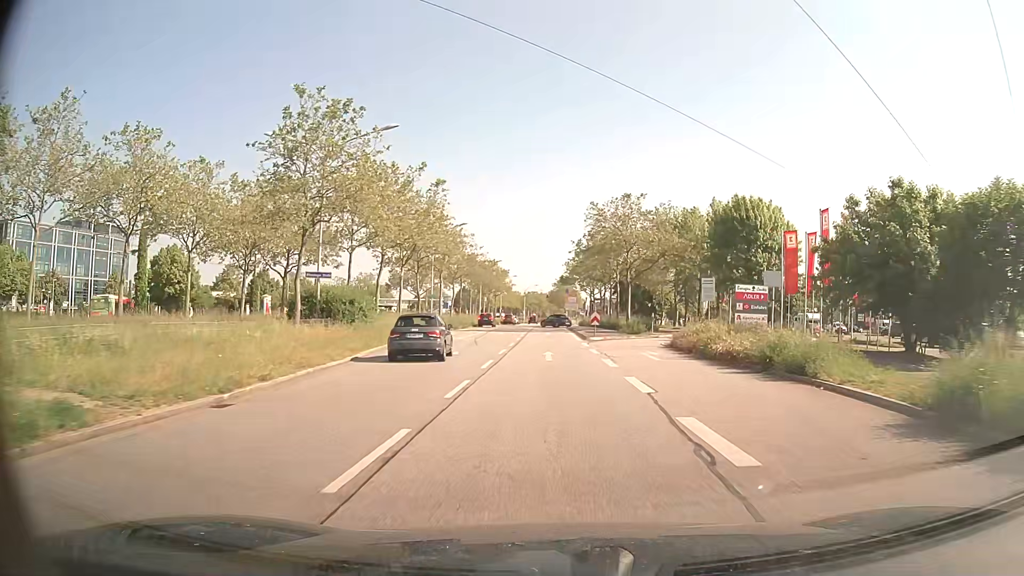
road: primary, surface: asphalt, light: Day
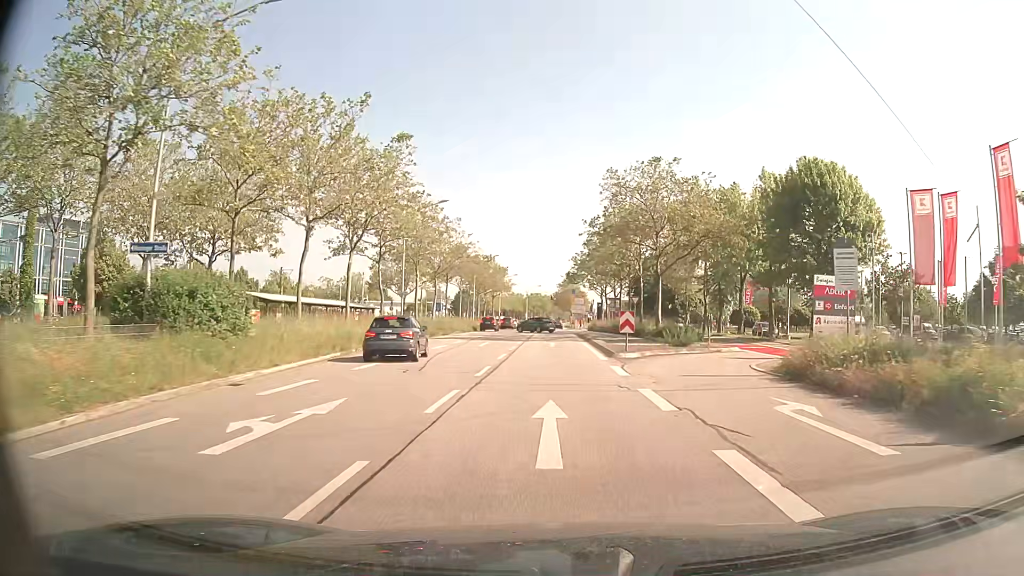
(-0.2, +14.2) m; -1°
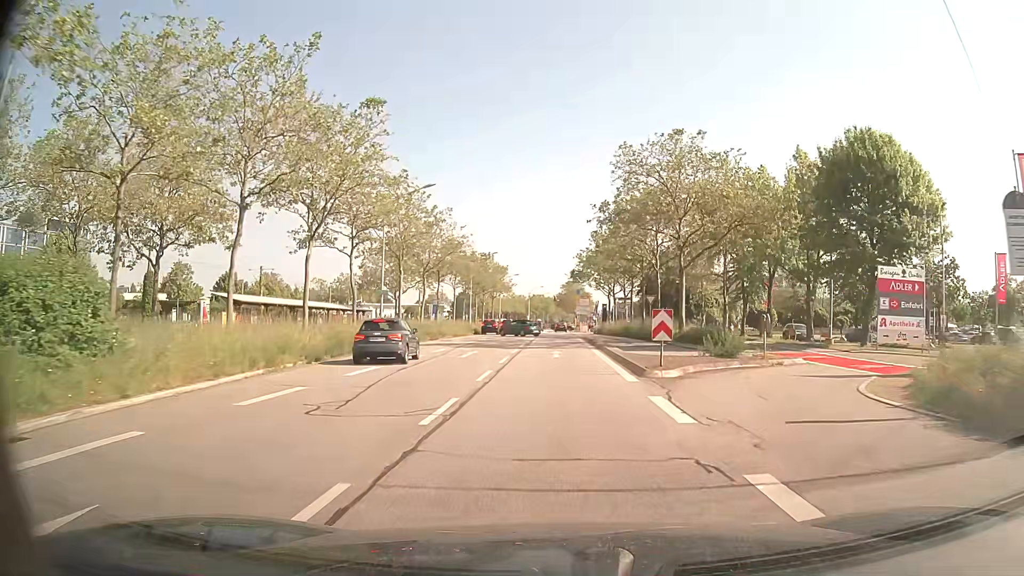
(0.0, +6.9) m; 0°
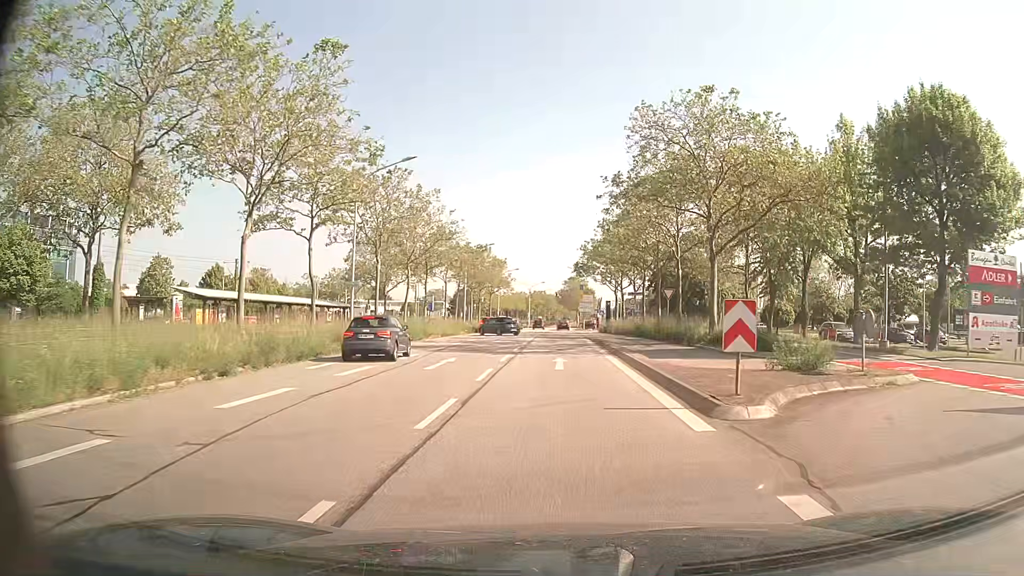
(0.0, +6.8) m; -1°
